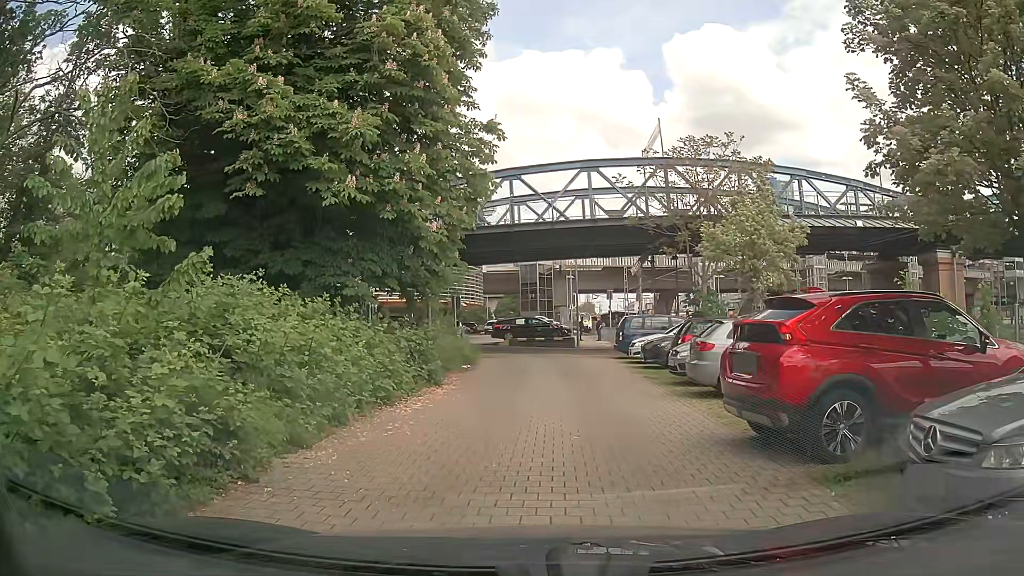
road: service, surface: paving_stones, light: Day
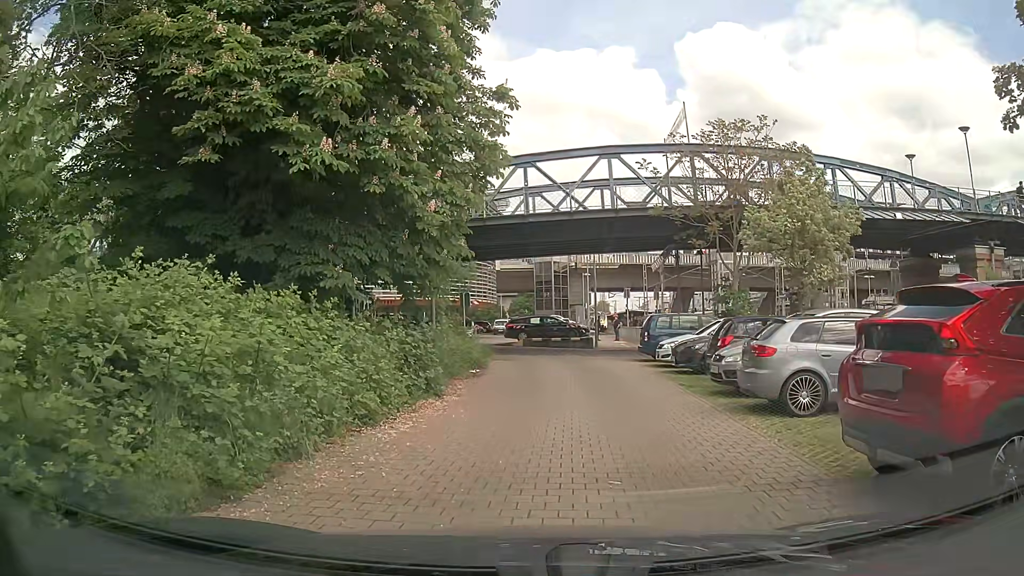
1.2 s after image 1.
(0.0, +2.4) m; -2°
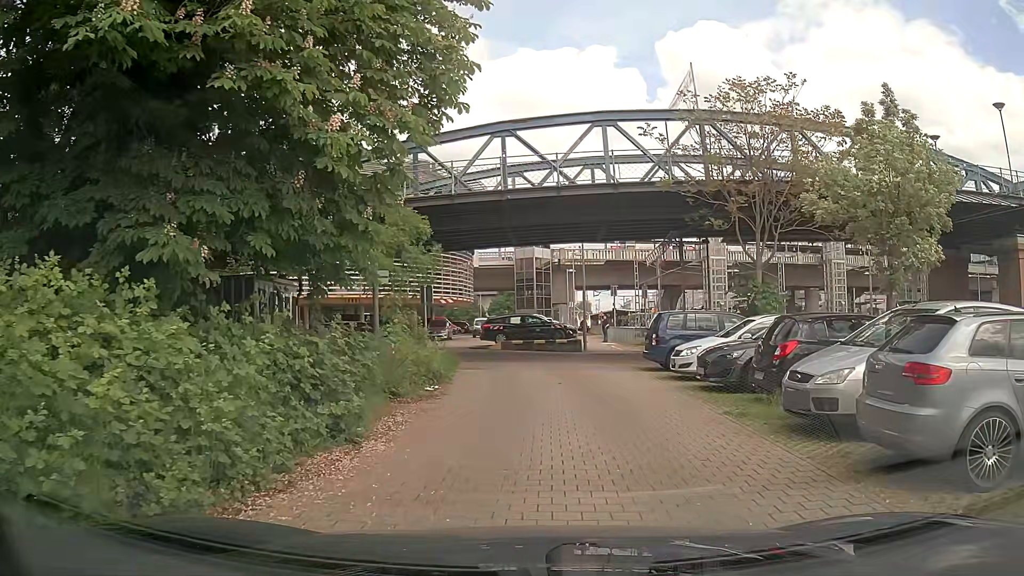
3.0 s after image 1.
(+0.2, +4.7) m; +3°
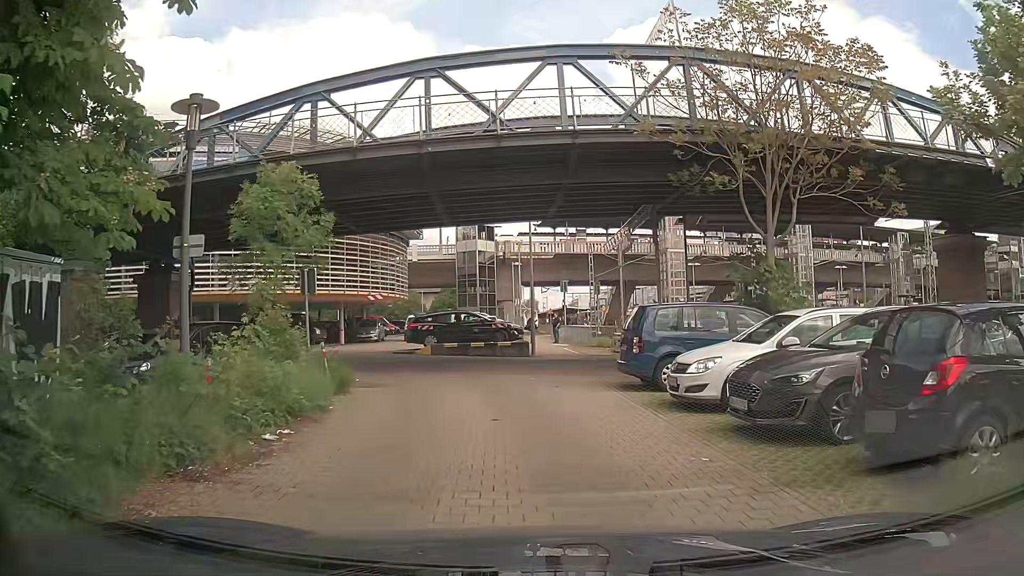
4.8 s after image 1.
(+0.4, +5.7) m; +5°
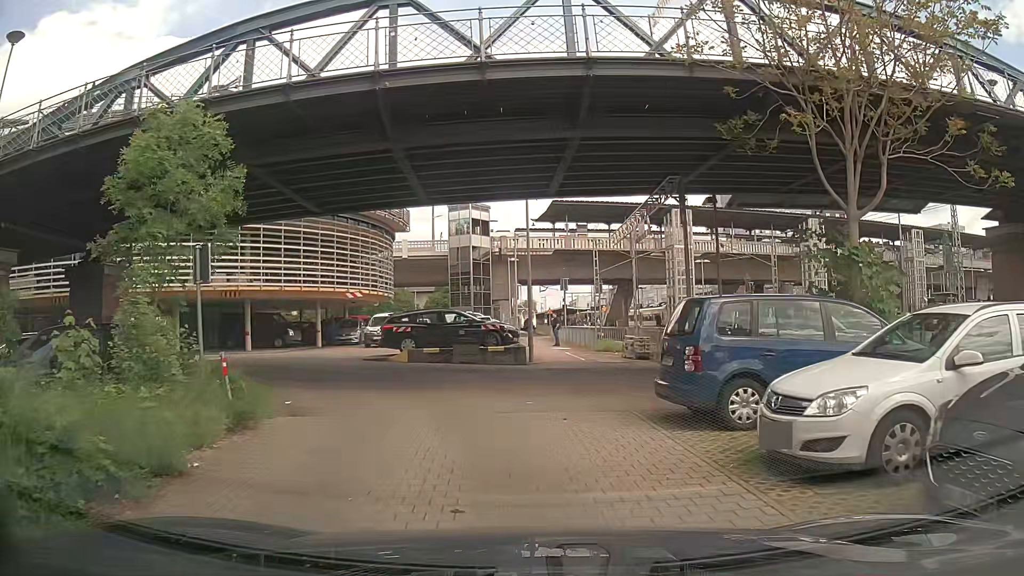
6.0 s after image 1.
(+0.1, +4.4) m; 0°
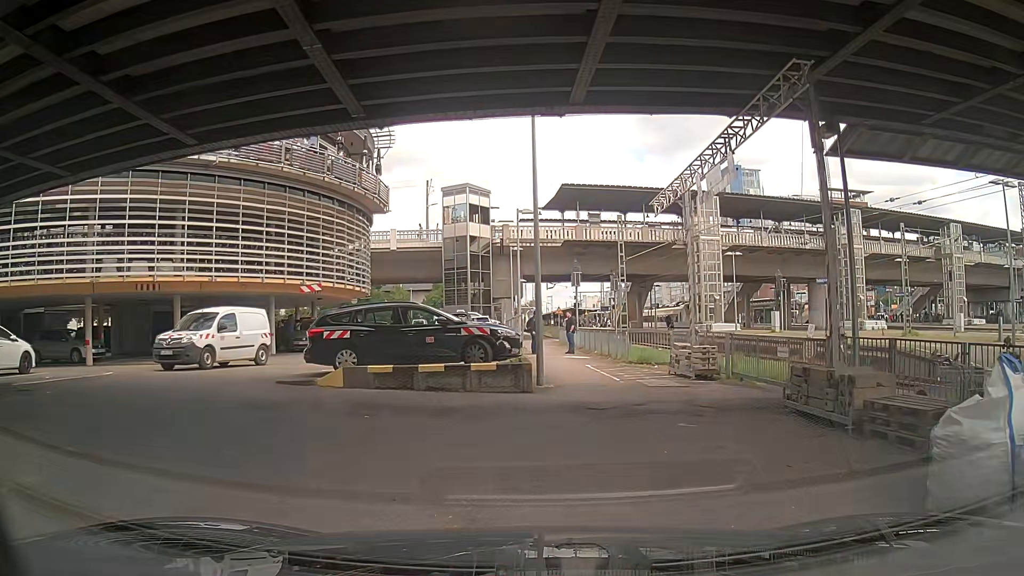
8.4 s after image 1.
(-0.1, +8.1) m; 0°
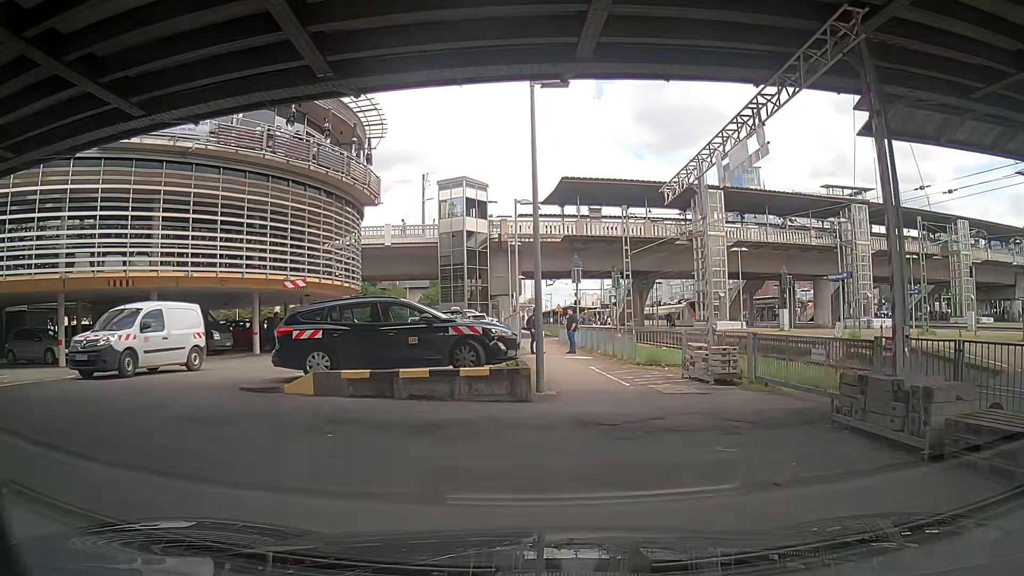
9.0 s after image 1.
(0.0, +1.8) m; -2°
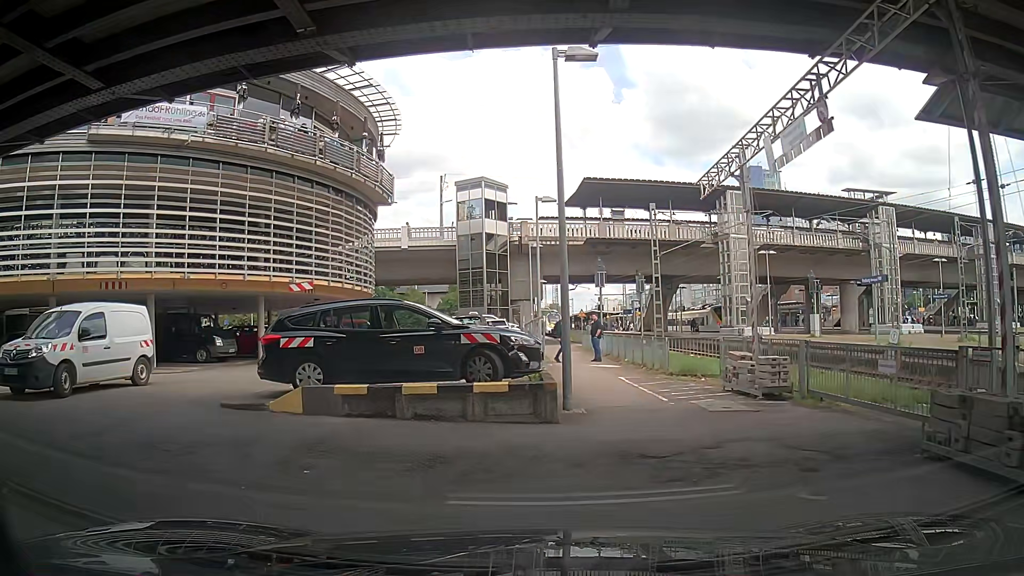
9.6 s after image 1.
(0.0, +1.7) m; -2°
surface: asphalt
